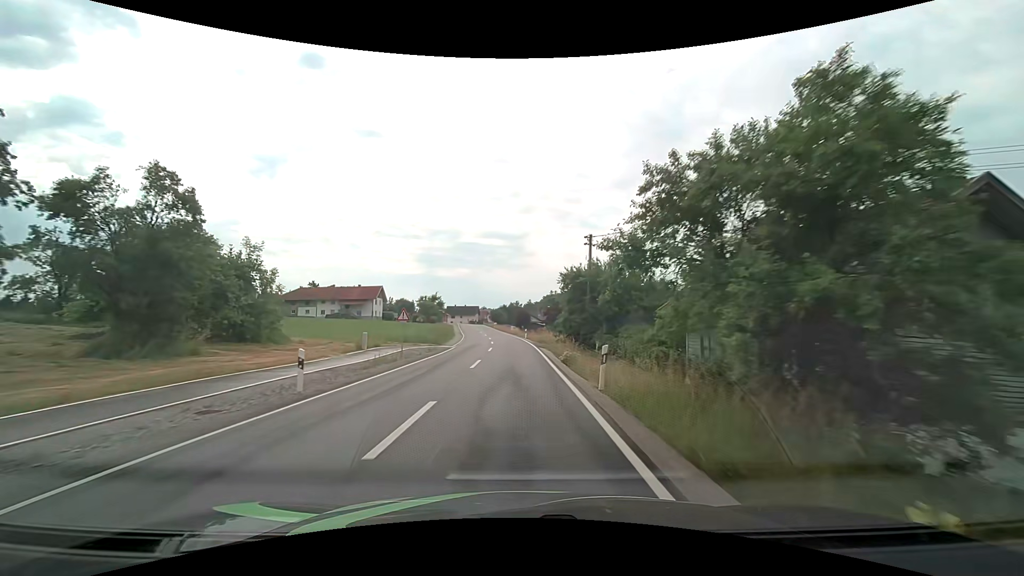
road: tertiary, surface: asphalt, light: Day
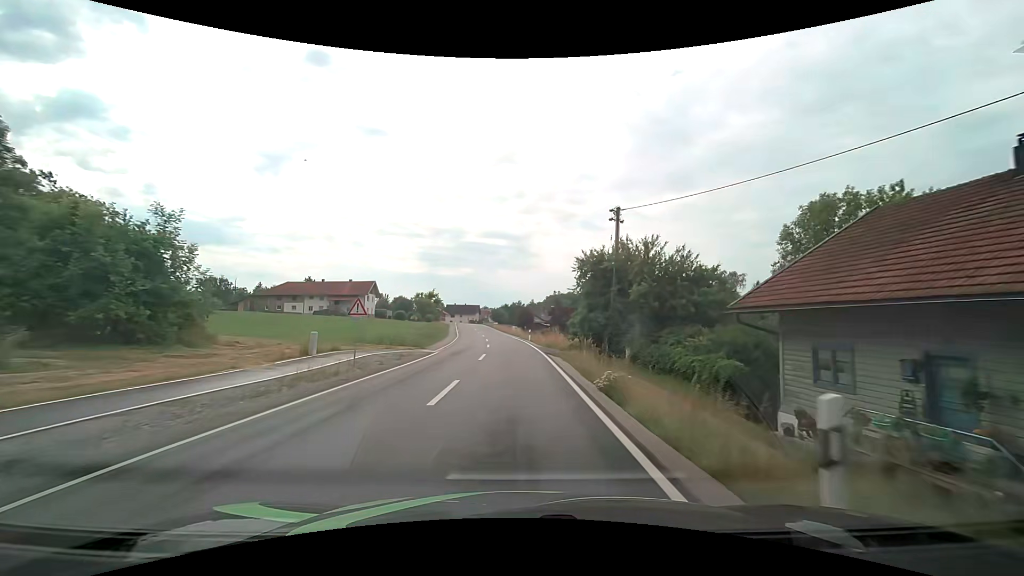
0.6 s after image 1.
(0.0, +8.6) m; 0°
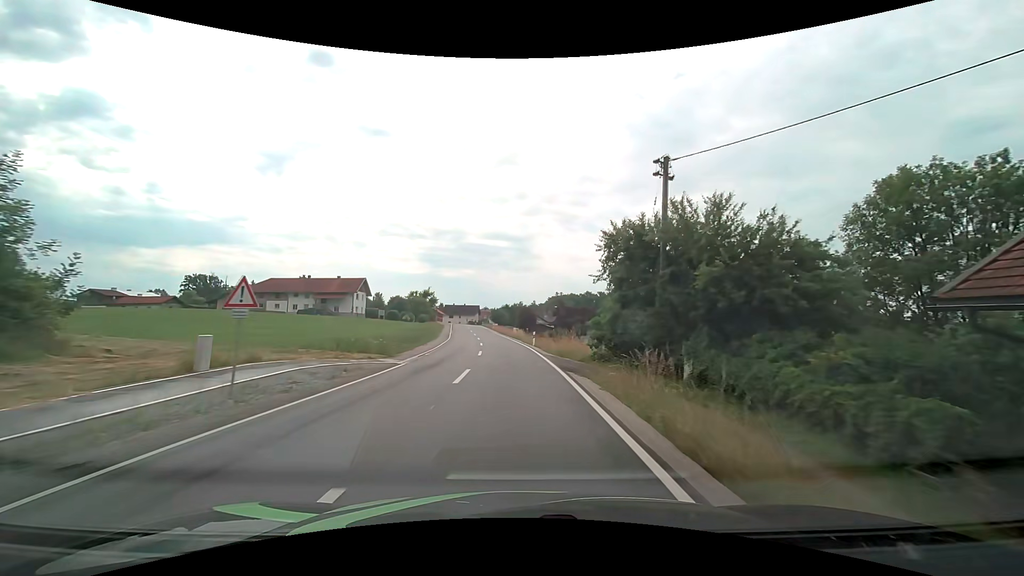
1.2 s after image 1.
(0.0, +8.5) m; 0°
(0, +10) (0, +20) (-1, +30) (-1, +40) (-2, +50) (-3, +60) (-5, +70) (-6, +80) (-7, +90) (-8, +100) m
